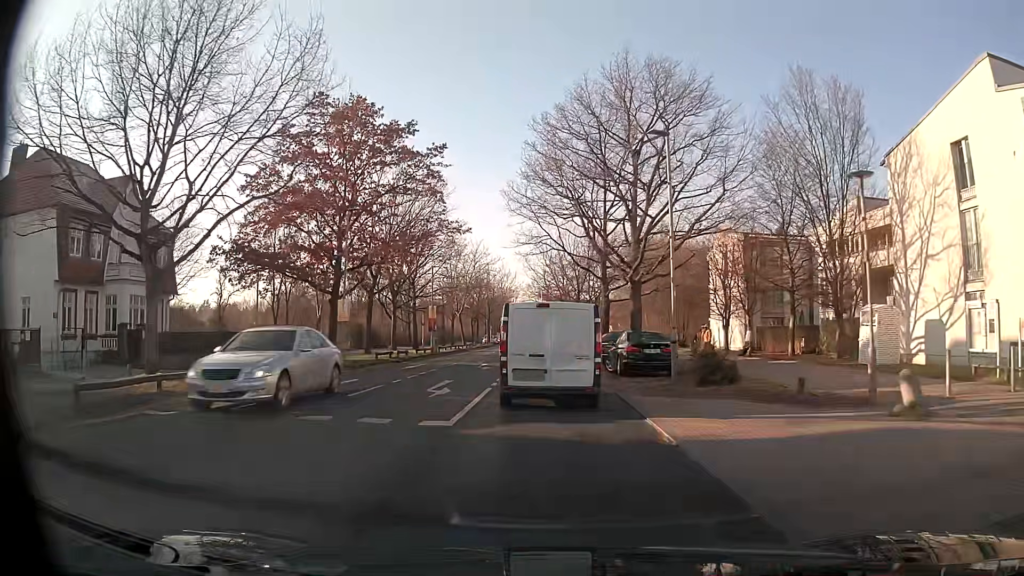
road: secondary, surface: asphalt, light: Day
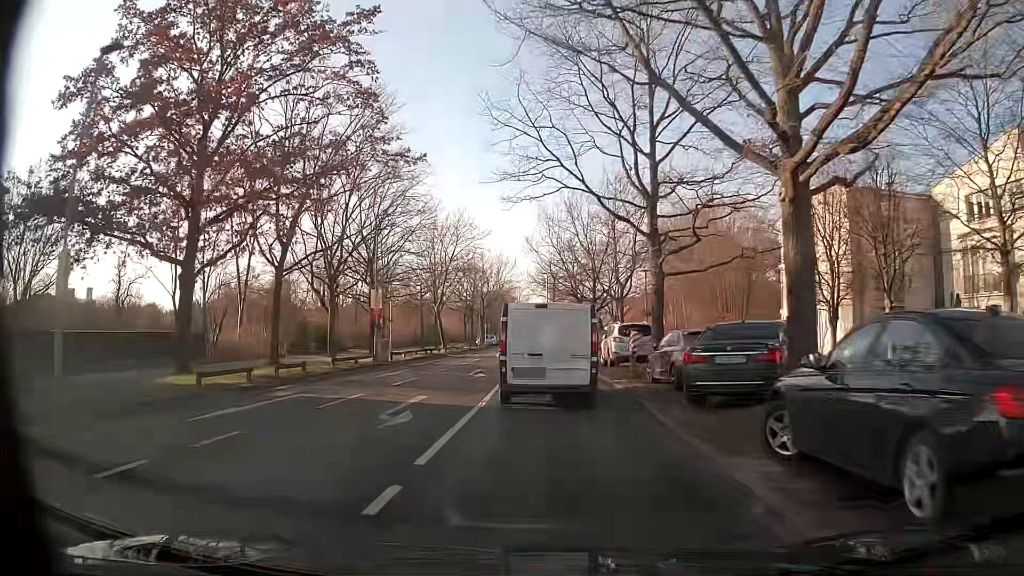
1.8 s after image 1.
(+0.1, +17.4) m; -1°
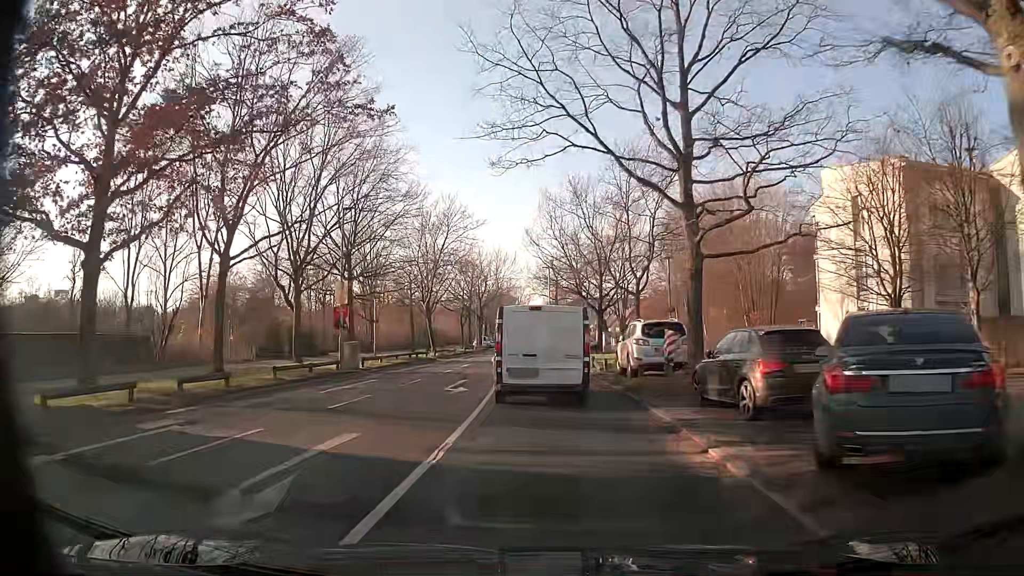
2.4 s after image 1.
(+0.1, +5.7) m; 0°
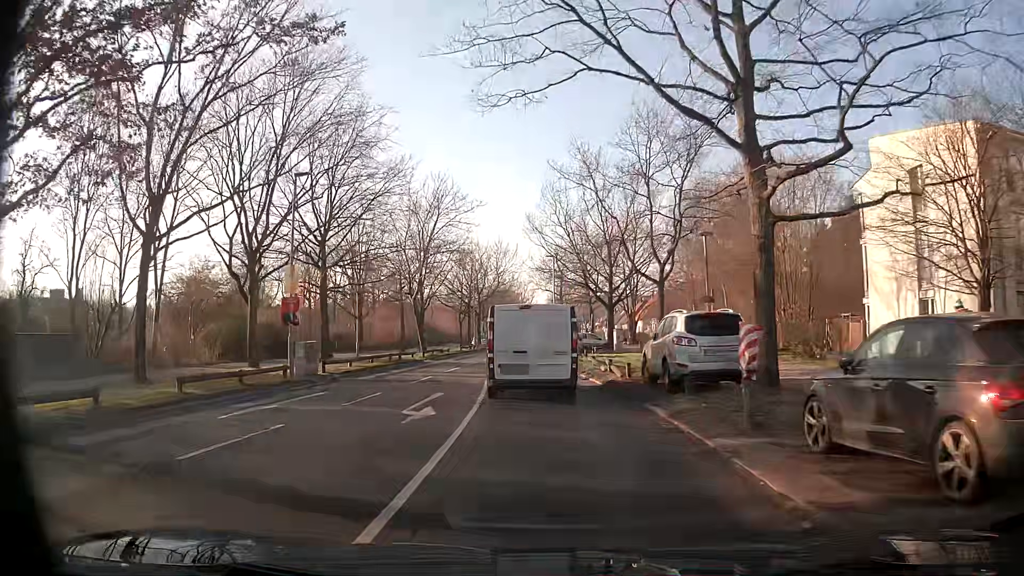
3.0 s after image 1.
(0.0, +5.6) m; +1°
